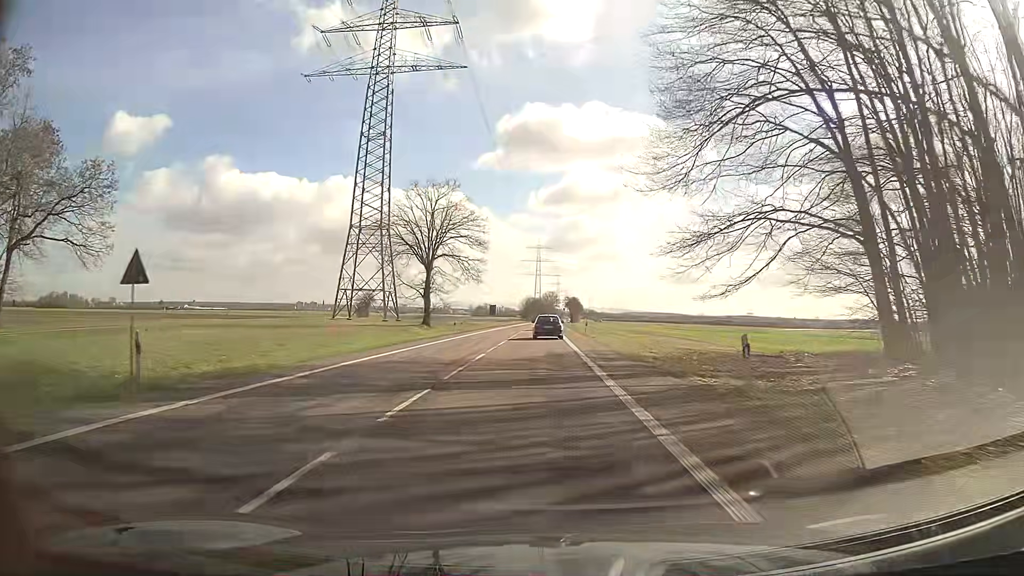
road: secondary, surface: asphalt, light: Day
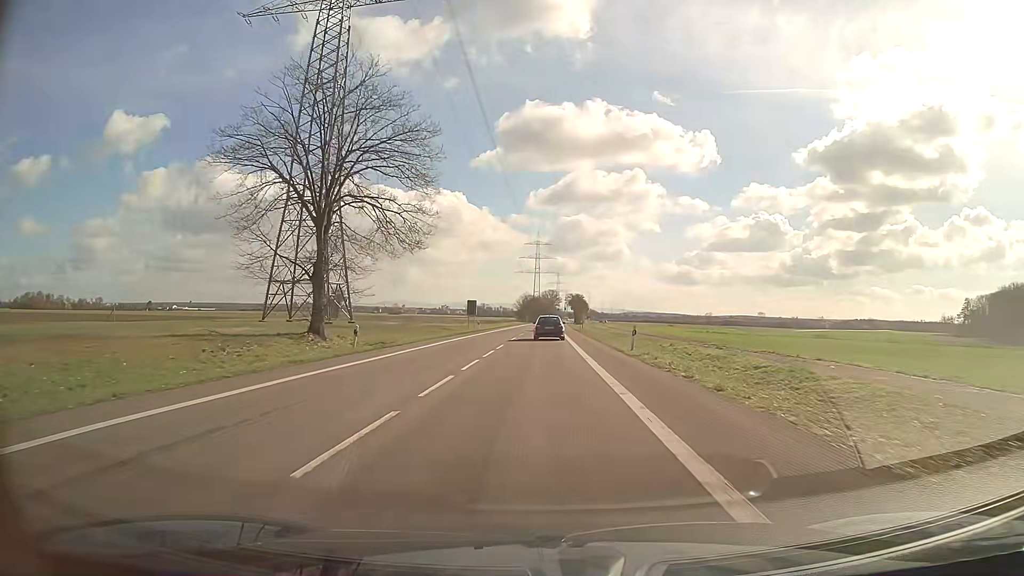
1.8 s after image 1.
(+0.1, +32.4) m; 0°
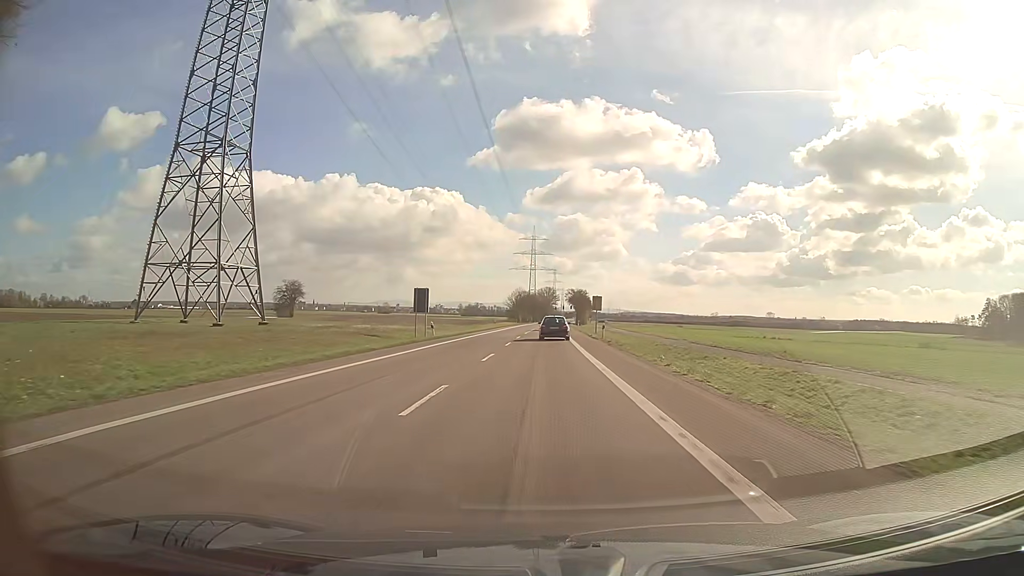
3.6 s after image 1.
(0.0, +31.7) m; +1°
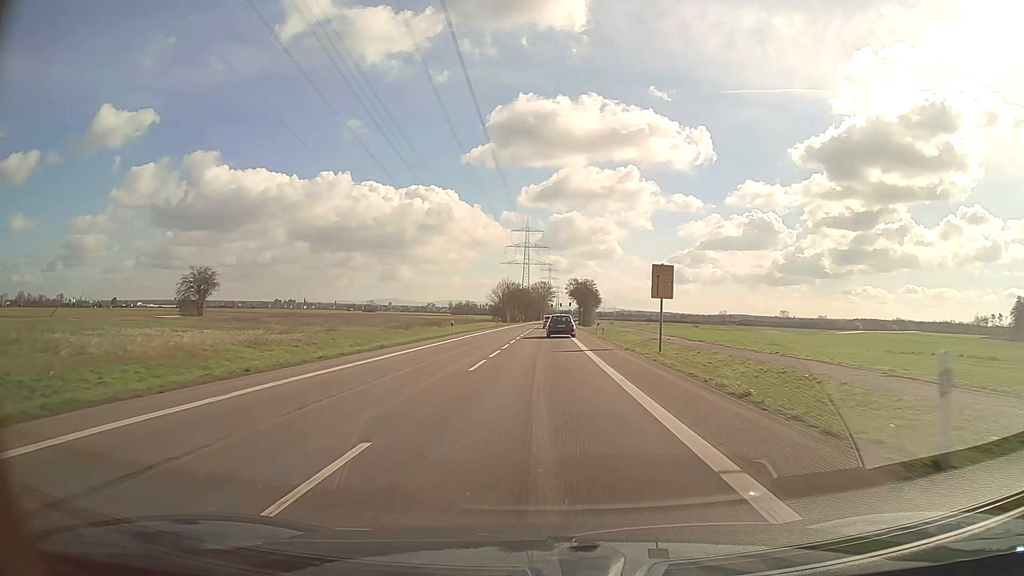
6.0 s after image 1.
(0.0, +41.5) m; 0°
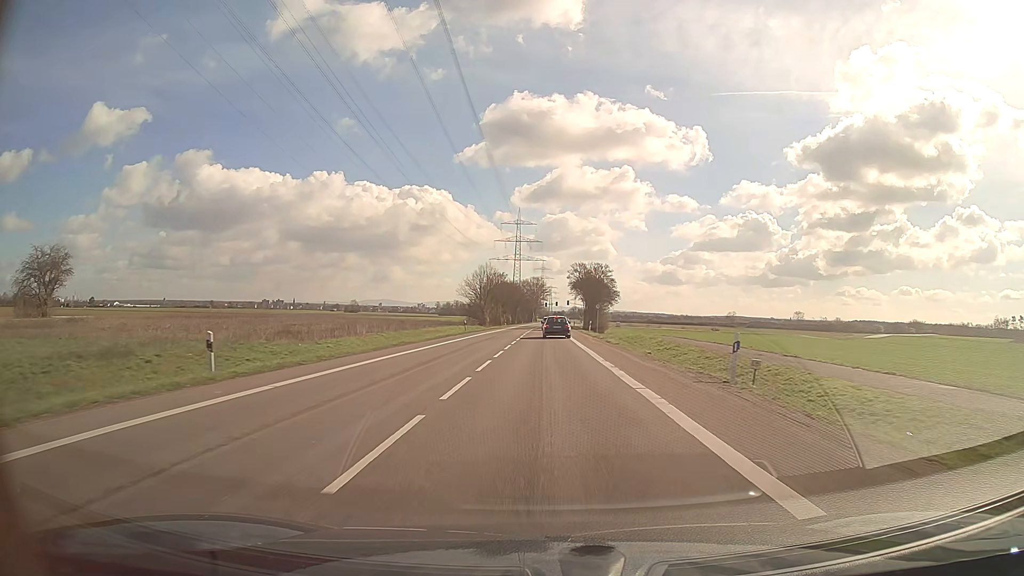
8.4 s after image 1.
(+0.2, +41.1) m; +1°
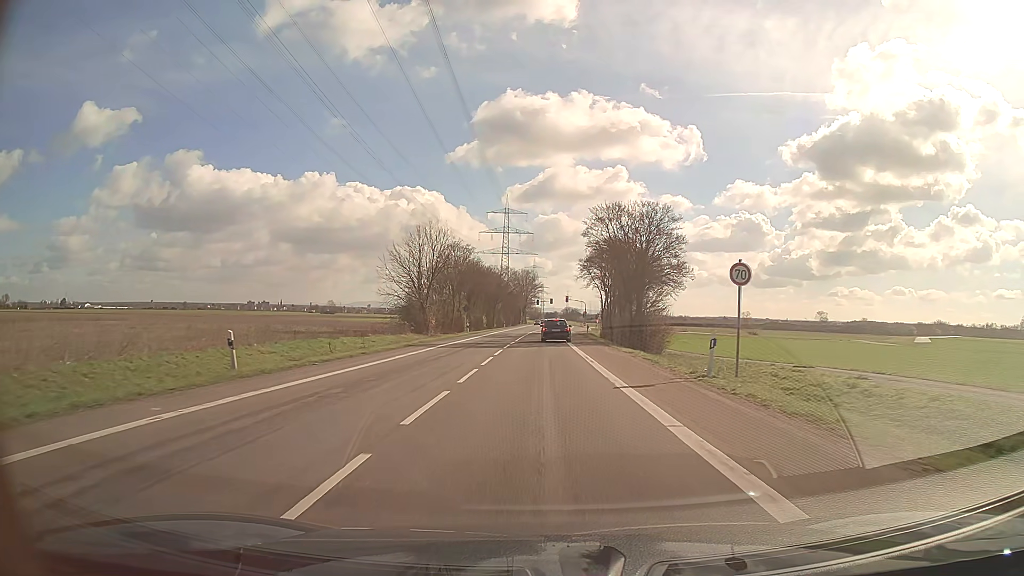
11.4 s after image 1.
(+0.3, +49.5) m; +1°
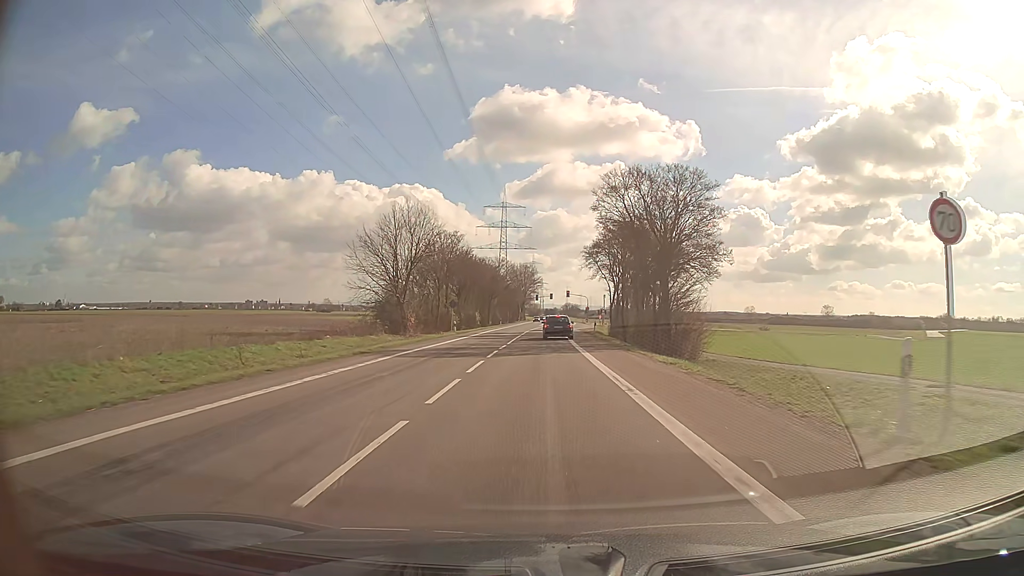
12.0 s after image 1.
(0.0, +9.6) m; 0°
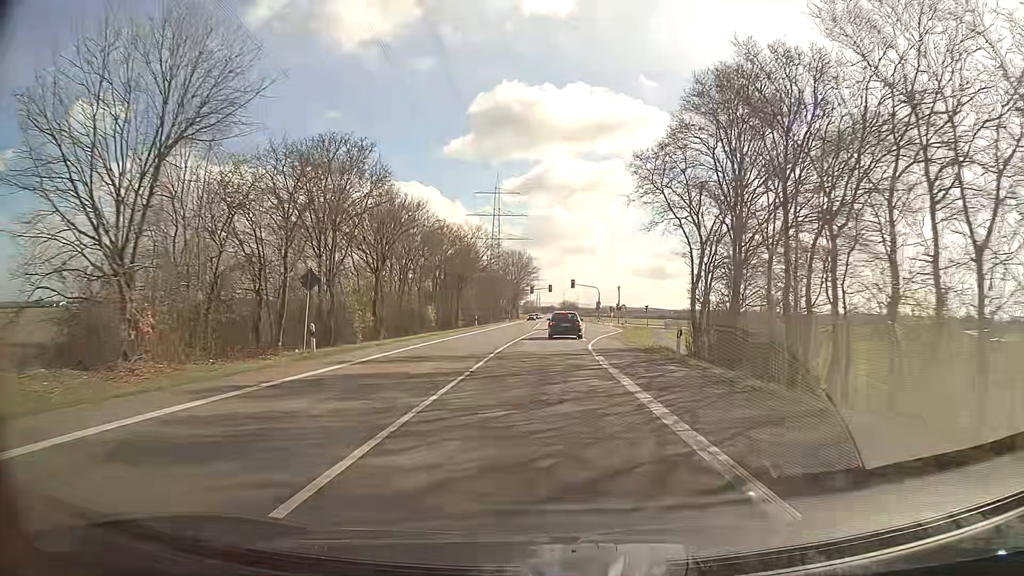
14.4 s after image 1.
(0.0, +35.4) m; +1°
(0, +10) (0, +20) (0, +30) (0, +40) (+1, +50) (+1, +60) (+2, +70) (+3, +80) (+3, +90) (+3, +100) m
